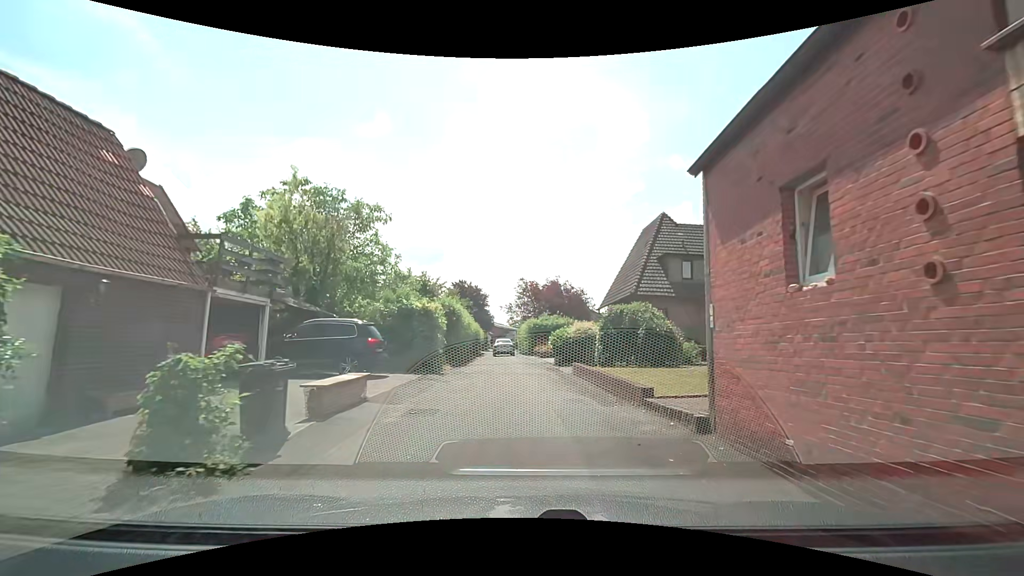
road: residential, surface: asphalt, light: Day
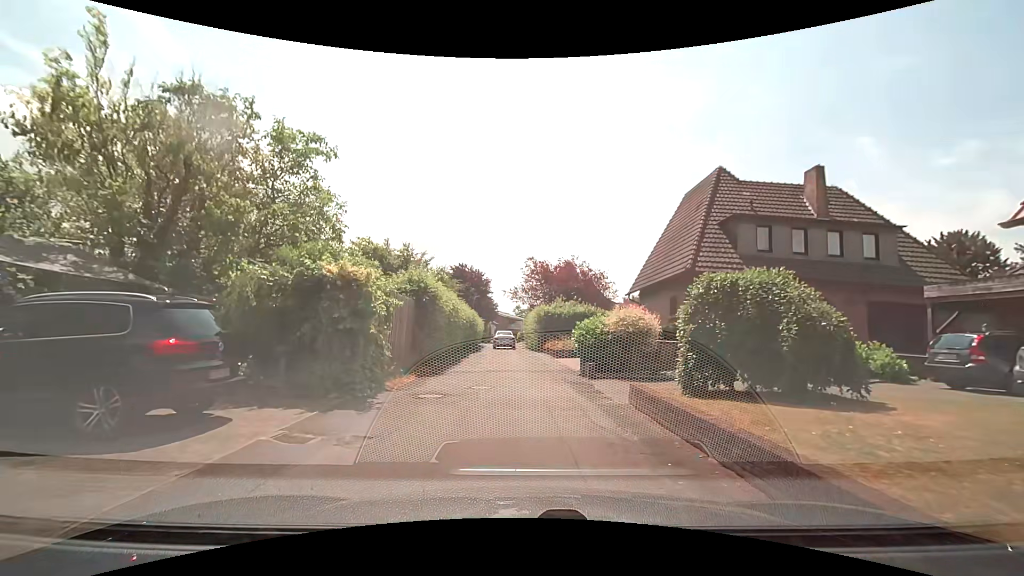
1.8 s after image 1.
(+0.3, +8.6) m; +1°
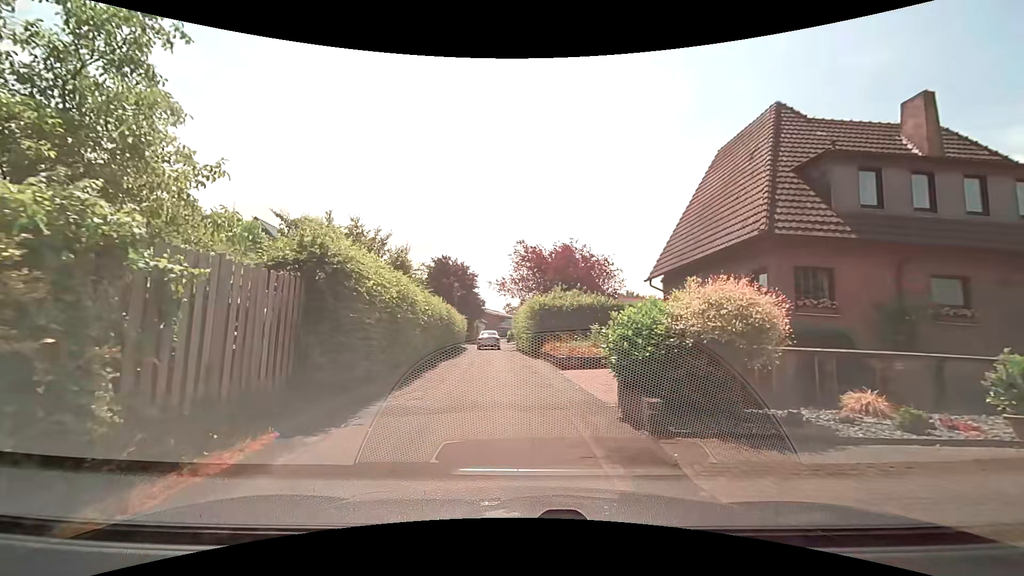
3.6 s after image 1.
(+0.2, +7.4) m; +1°
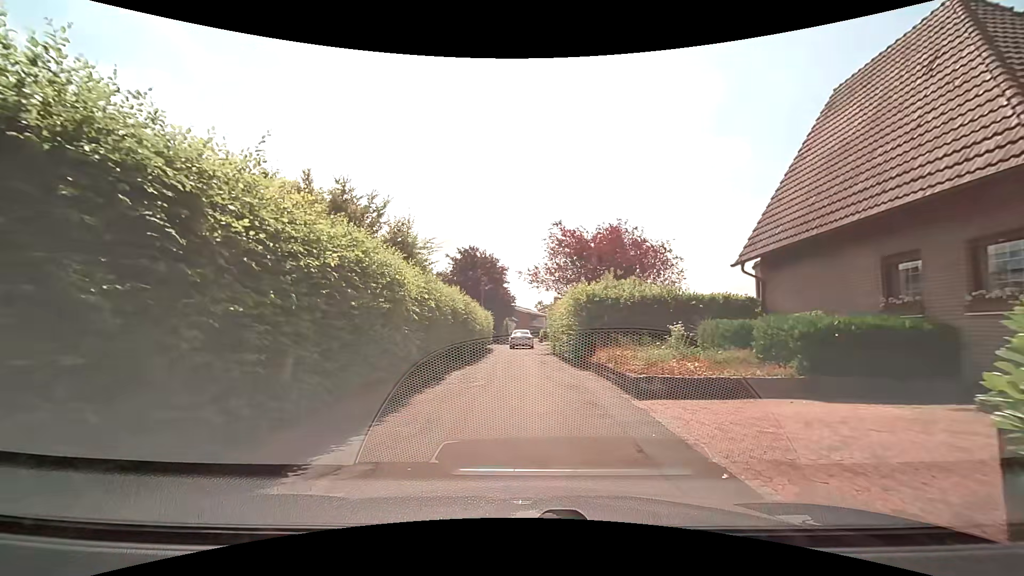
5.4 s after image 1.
(-0.1, +6.0) m; -2°
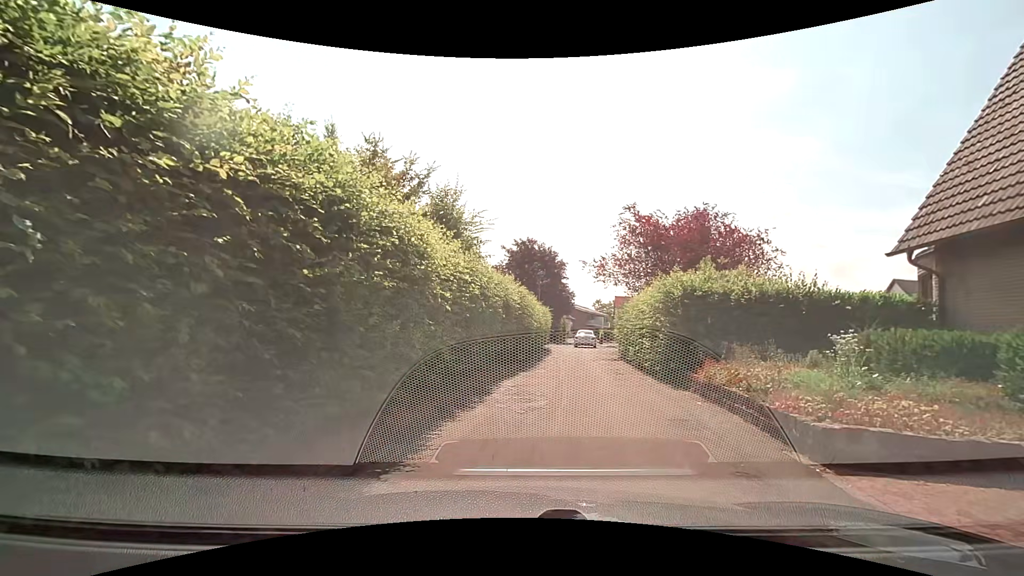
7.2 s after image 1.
(-0.2, +3.7) m; -9°
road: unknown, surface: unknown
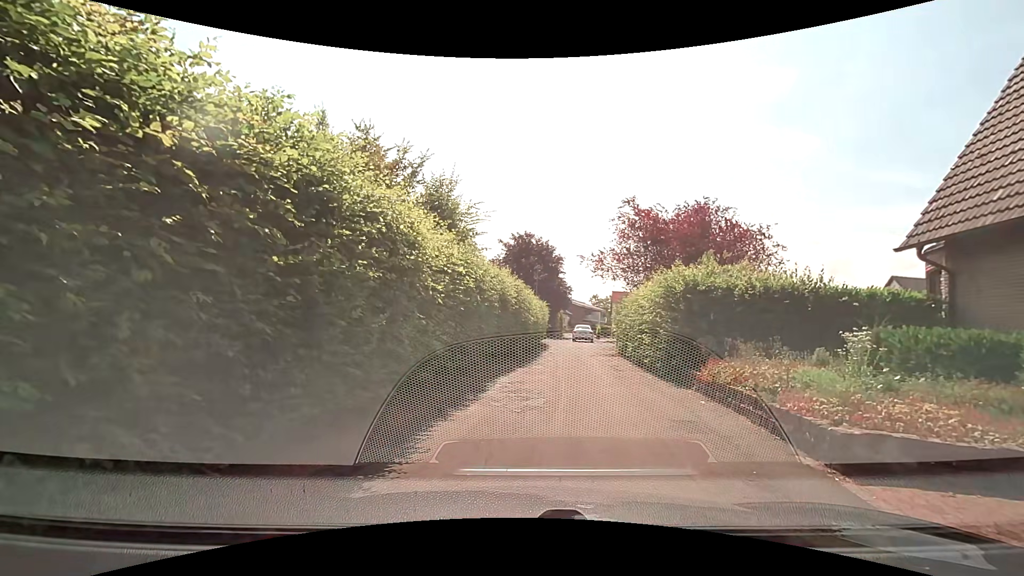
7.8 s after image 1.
(0.0, +0.4) m; 0°
